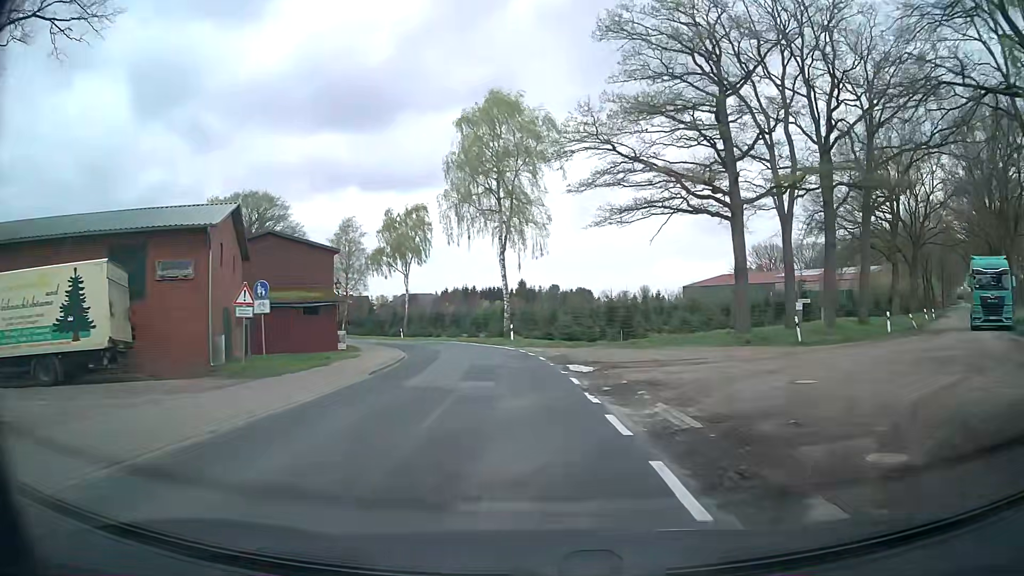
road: secondary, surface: asphalt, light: Day
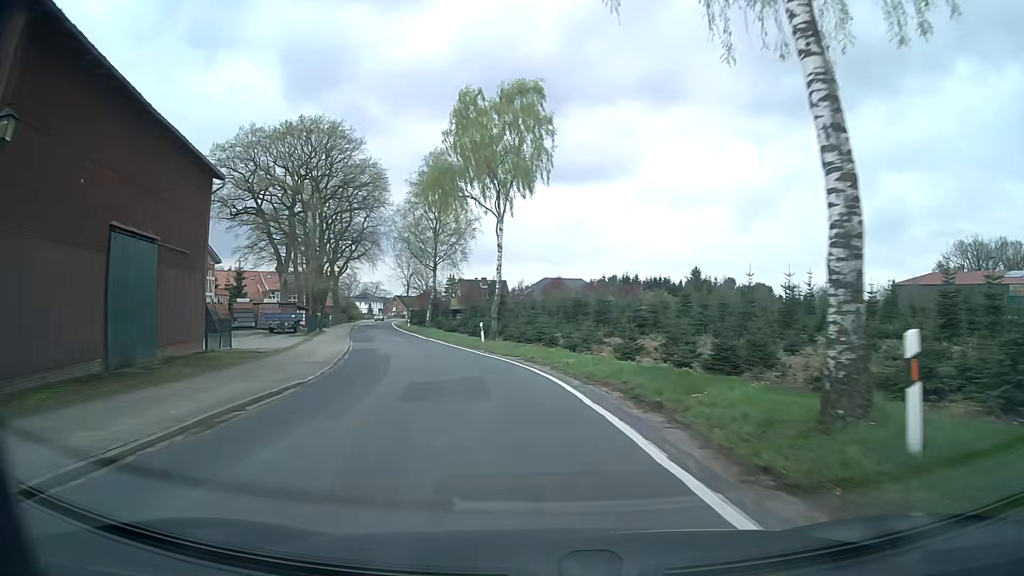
(-3.1, +38.5) m; -13°
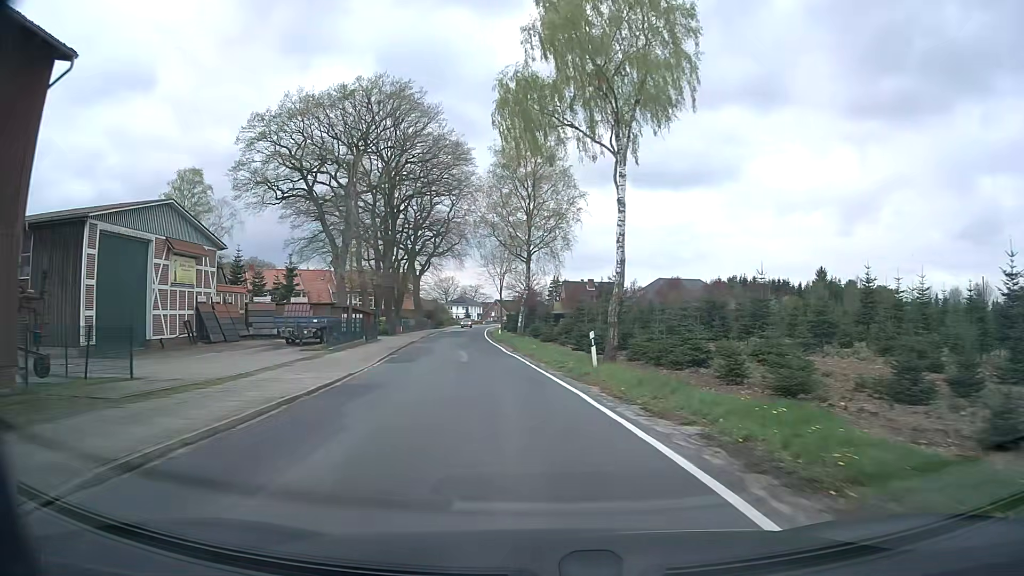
(-1.3, +15.4) m; -9°
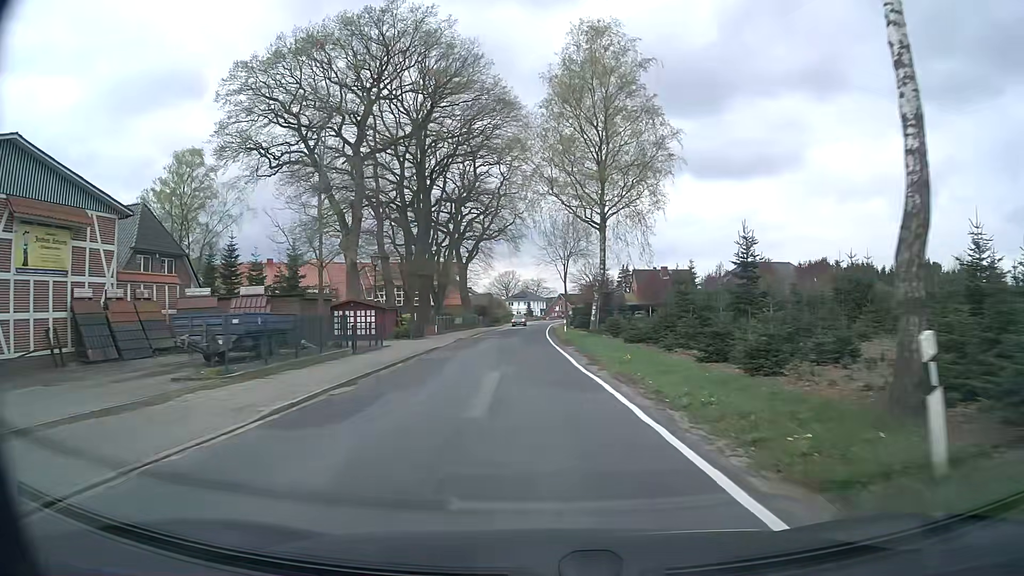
(-0.8, +15.5) m; -5°
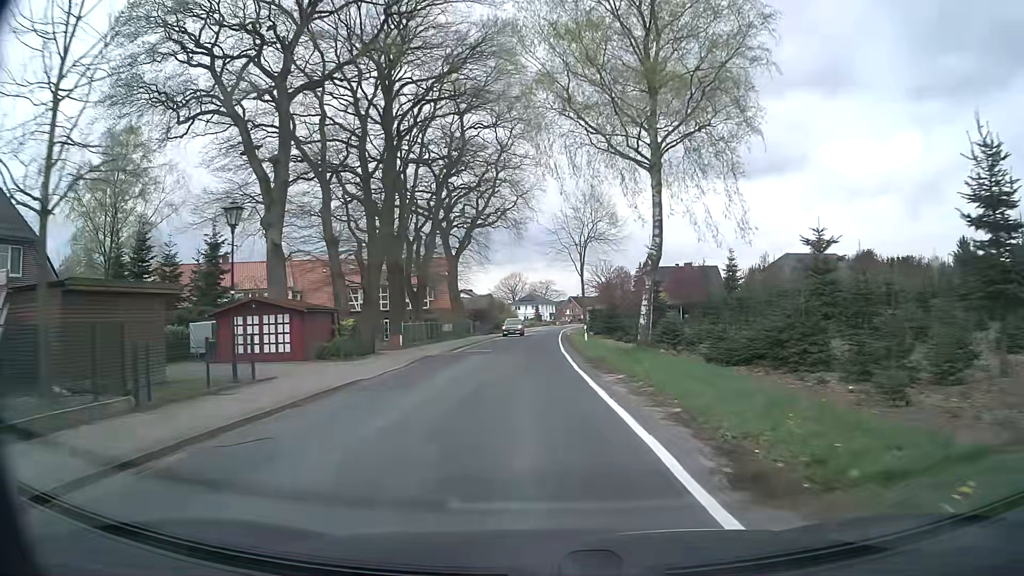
(-0.1, +15.6) m; -1°
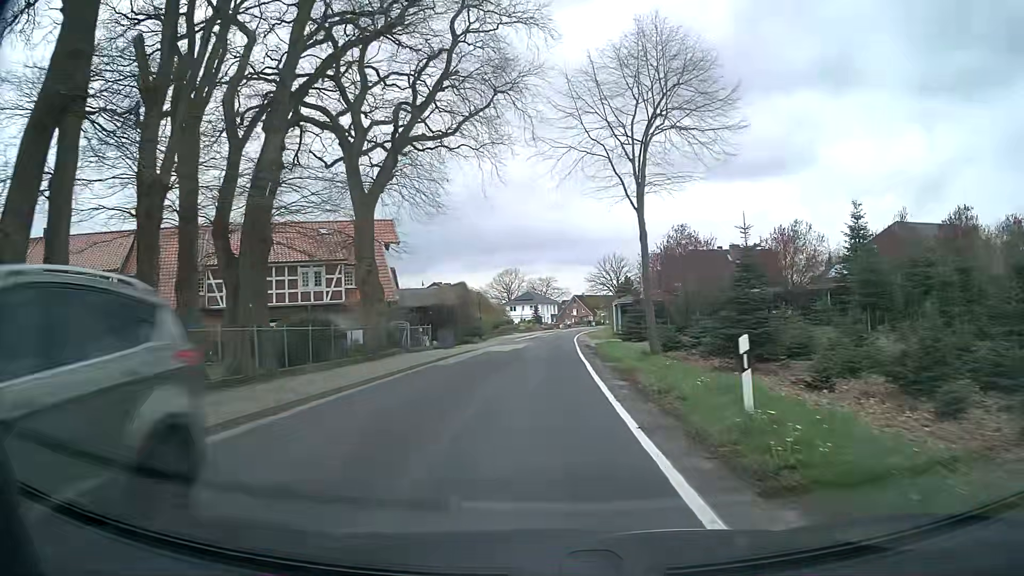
(0.0, +31.0) m; 0°
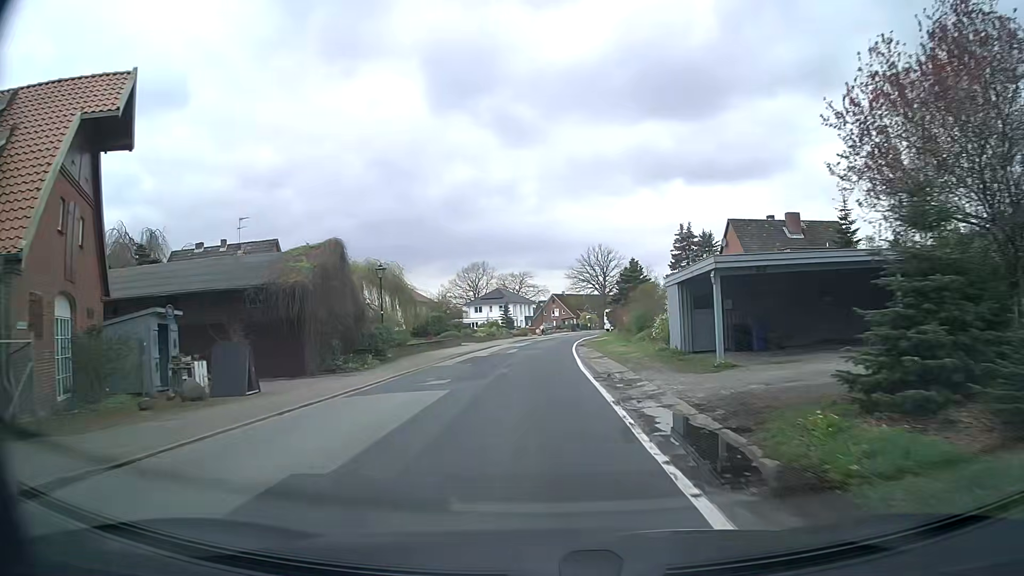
(+0.6, +31.0) m; +2°
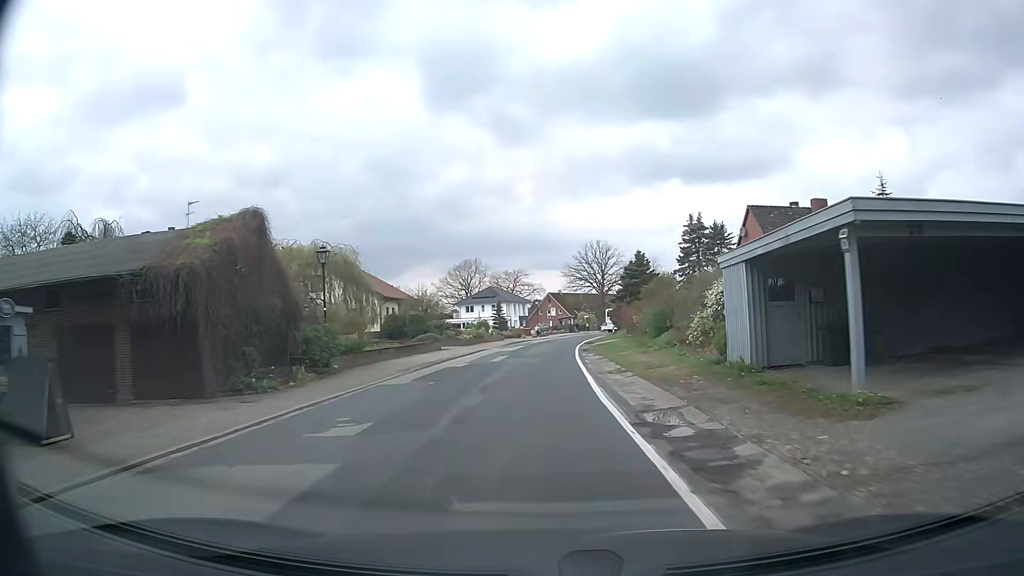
(+0.1, +7.8) m; +1°
(0, +10) (0, +20) (0, +30) (+1, +40) (+2, +50) (+3, +60) (+5, +70) (+6, +80) (+8, +89) (+10, +99) m
